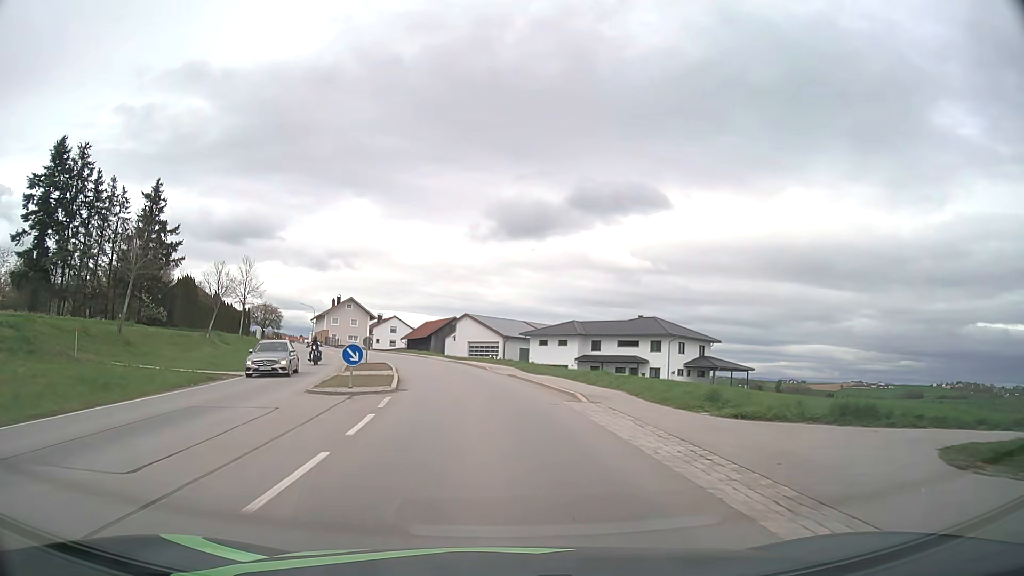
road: secondary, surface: asphalt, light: Day
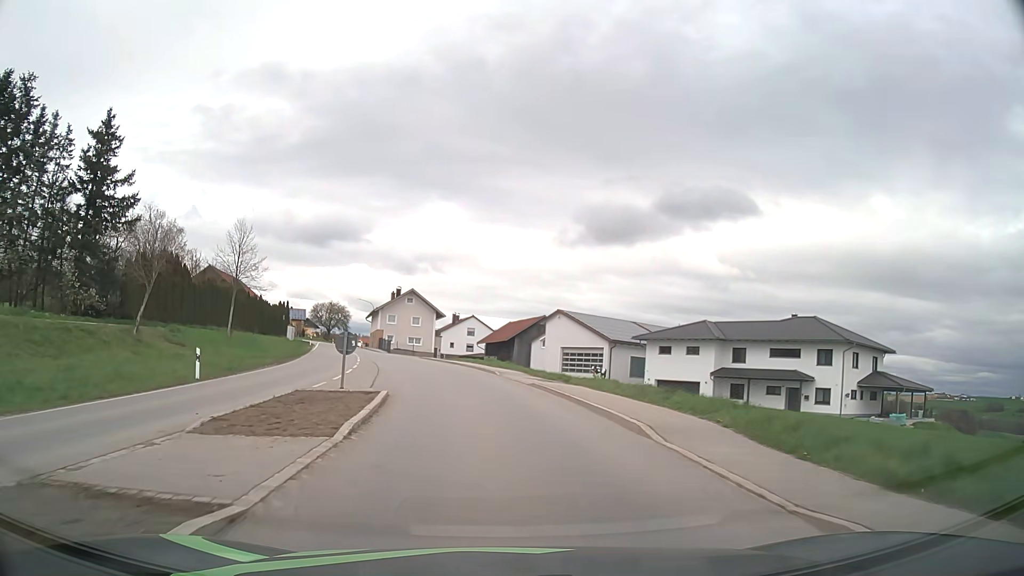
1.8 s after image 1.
(-1.5, +22.1) m; -7°
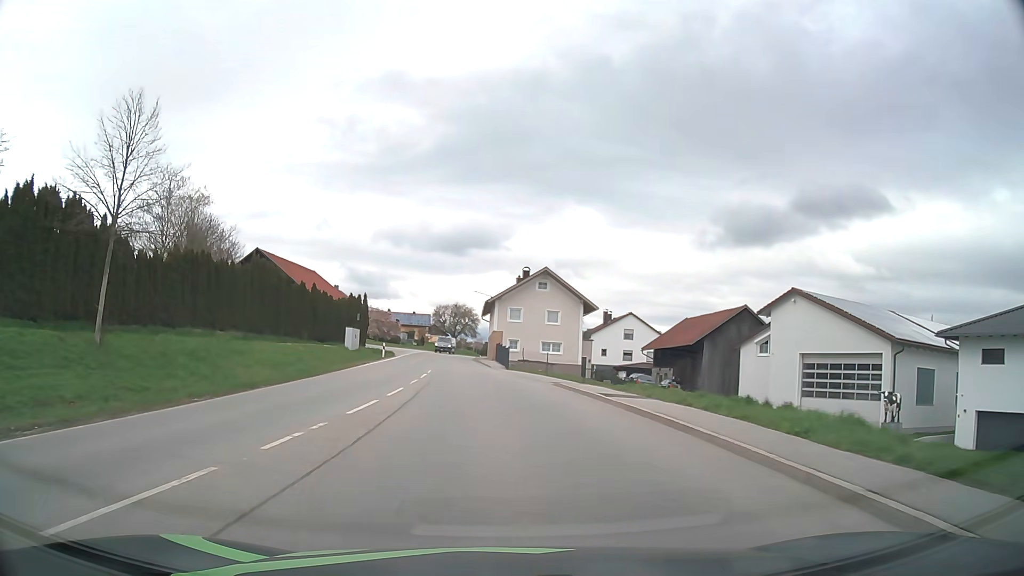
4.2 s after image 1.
(-3.0, +28.9) m; -12°
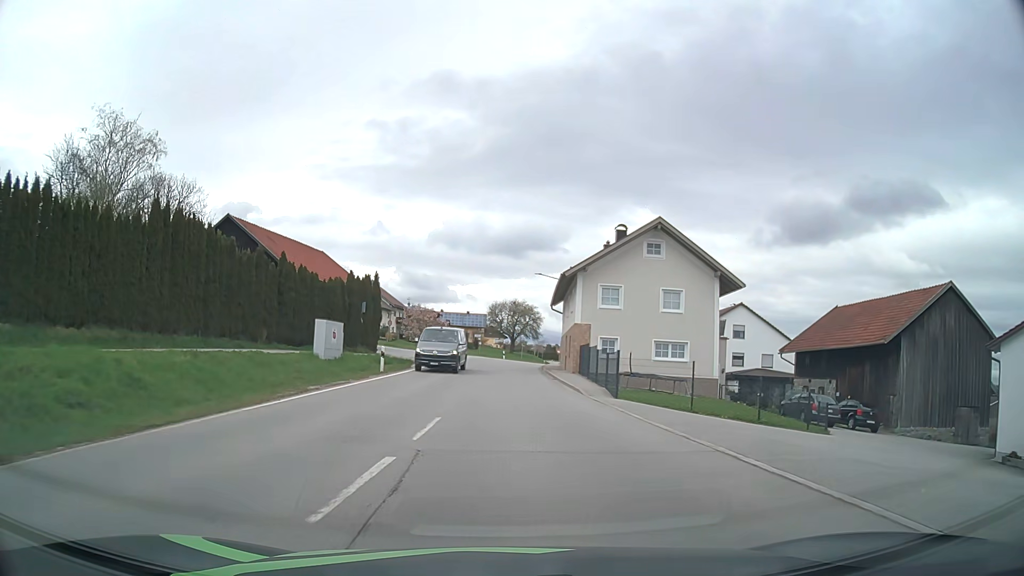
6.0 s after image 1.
(-1.3, +21.6) m; -5°
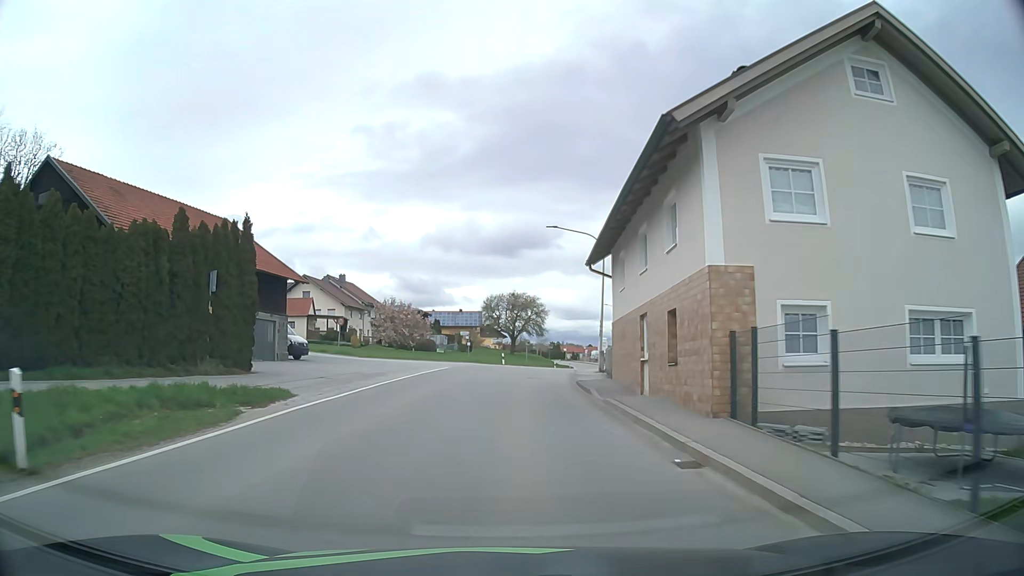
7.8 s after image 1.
(0.0, +21.7) m; 0°
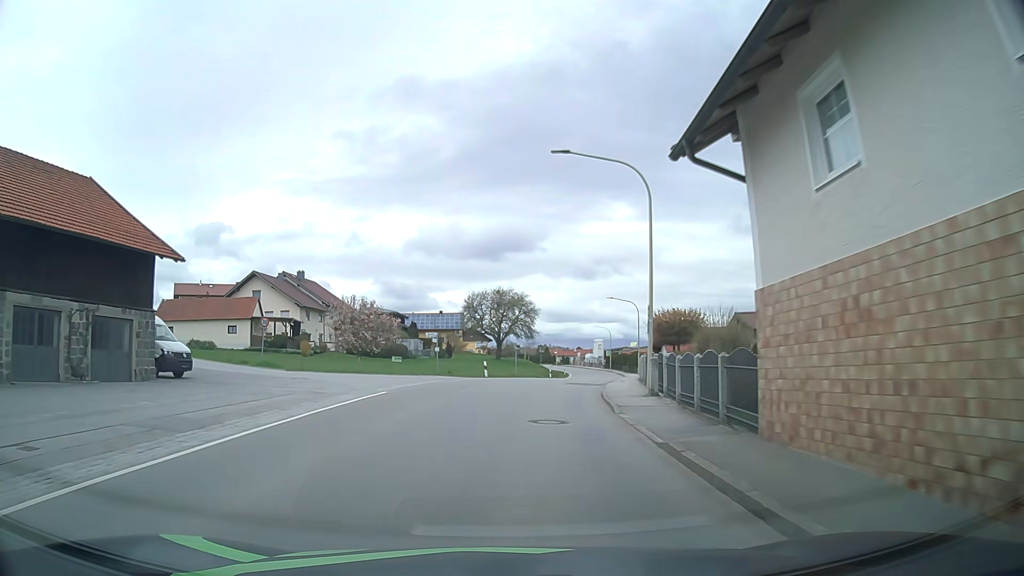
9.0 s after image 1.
(+0.1, +14.4) m; 0°
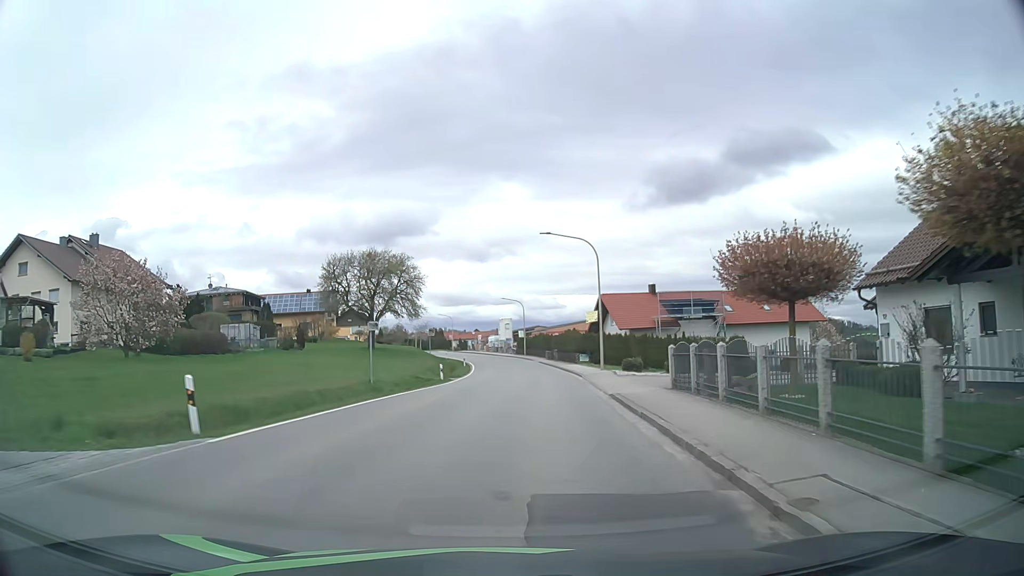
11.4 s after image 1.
(+2.2, +28.9) m; +9°
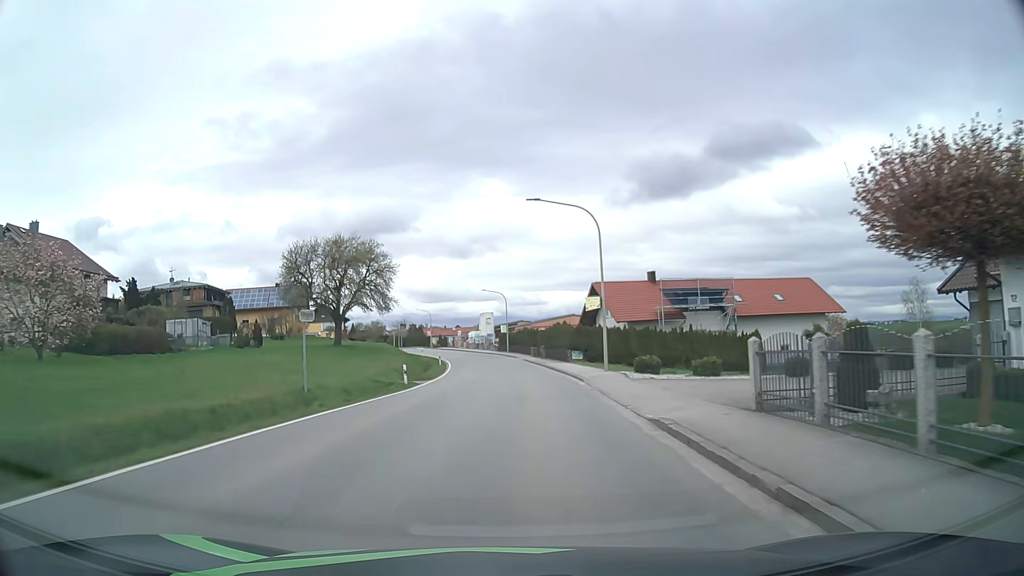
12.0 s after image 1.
(+0.1, +7.4) m; +2°
(0, +10) (0, +20) (0, +30) (0, +40) (0, +50) (-1, +60) (-2, +70) (-4, +80) (-6, +90) (-8, +99) m
